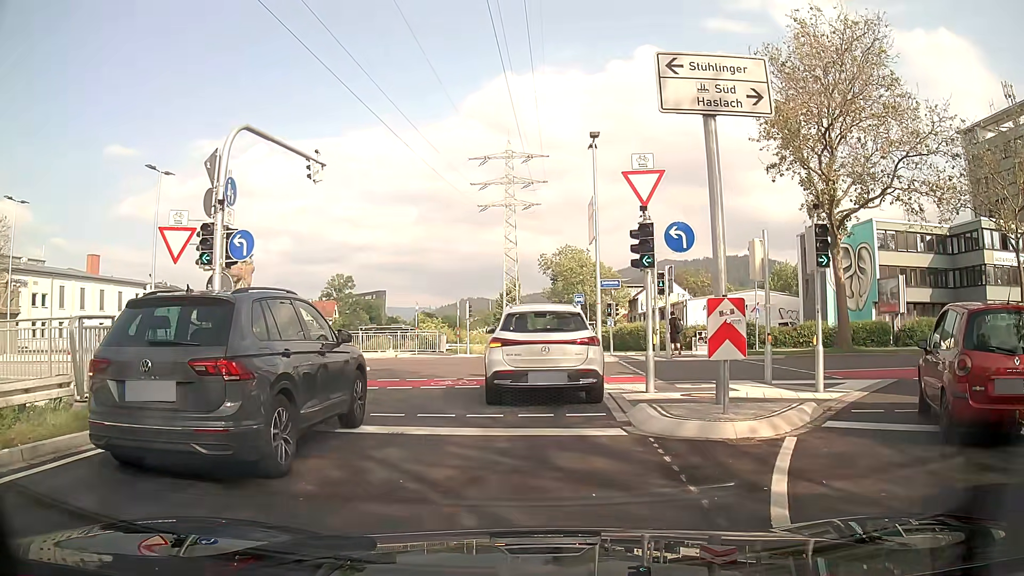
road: trunk_link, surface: asphalt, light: Day
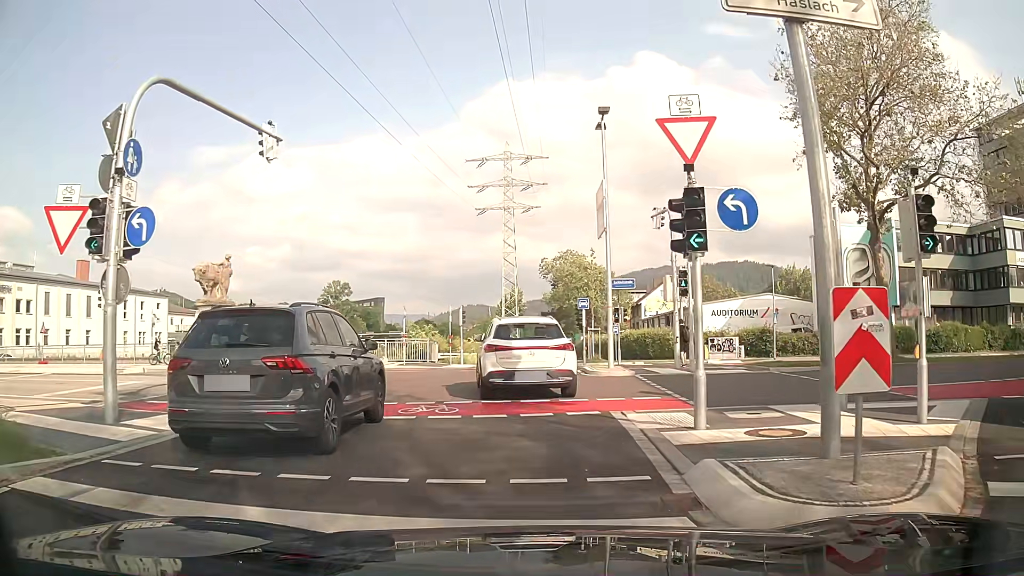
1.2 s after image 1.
(-0.1, +3.9) m; -1°
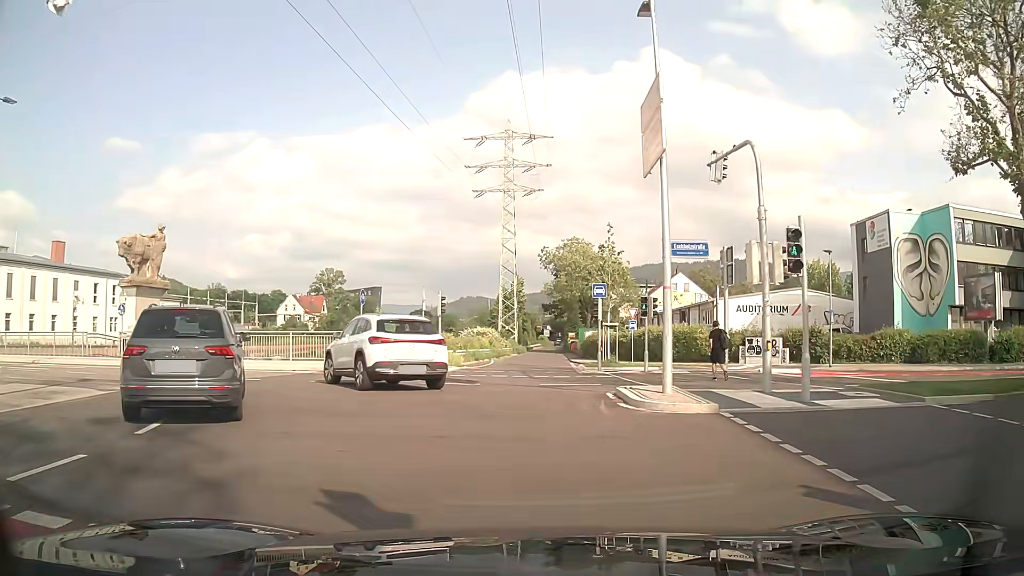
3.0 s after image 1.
(0.0, +9.1) m; -2°
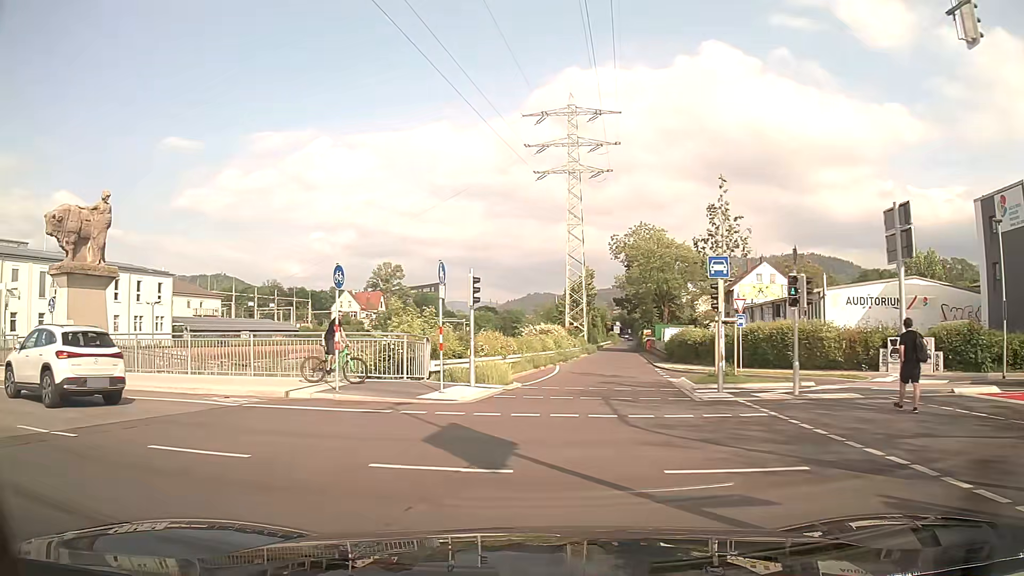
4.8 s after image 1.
(+0.2, +10.5) m; -3°
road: secondary_link
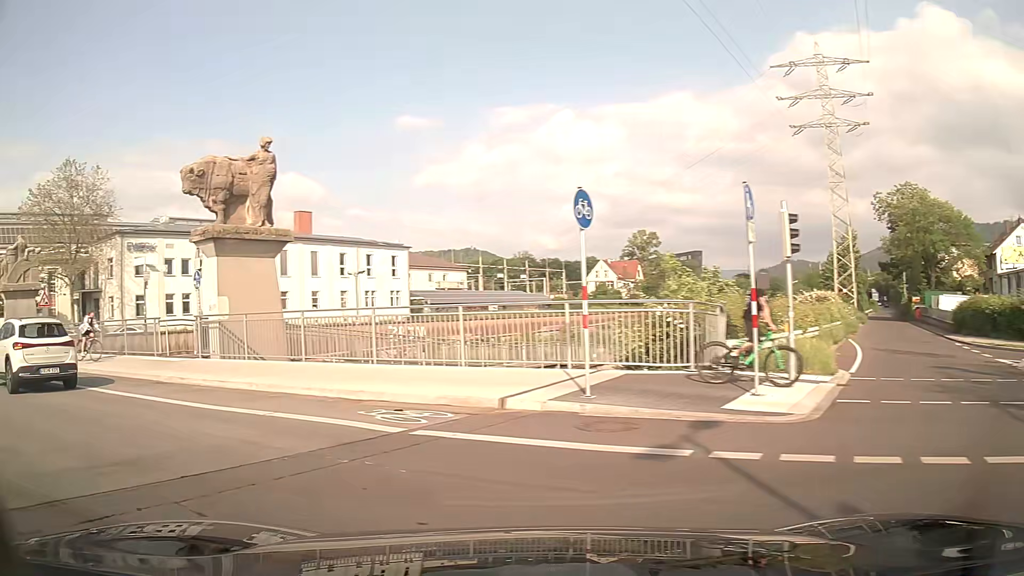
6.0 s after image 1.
(-1.0, +6.3) m; -21°
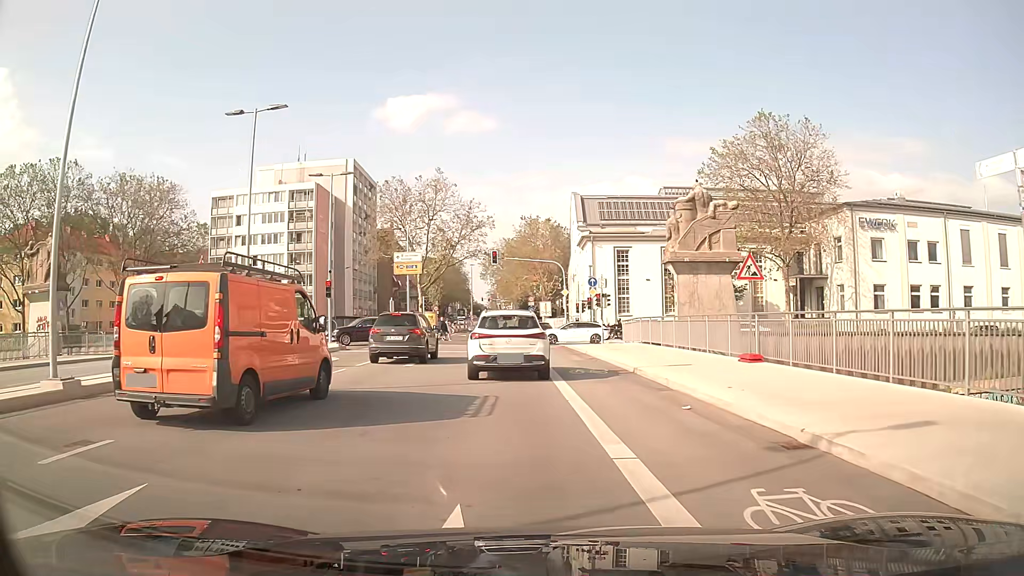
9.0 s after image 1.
(-9.2, +12.2) m; -62°
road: secondary
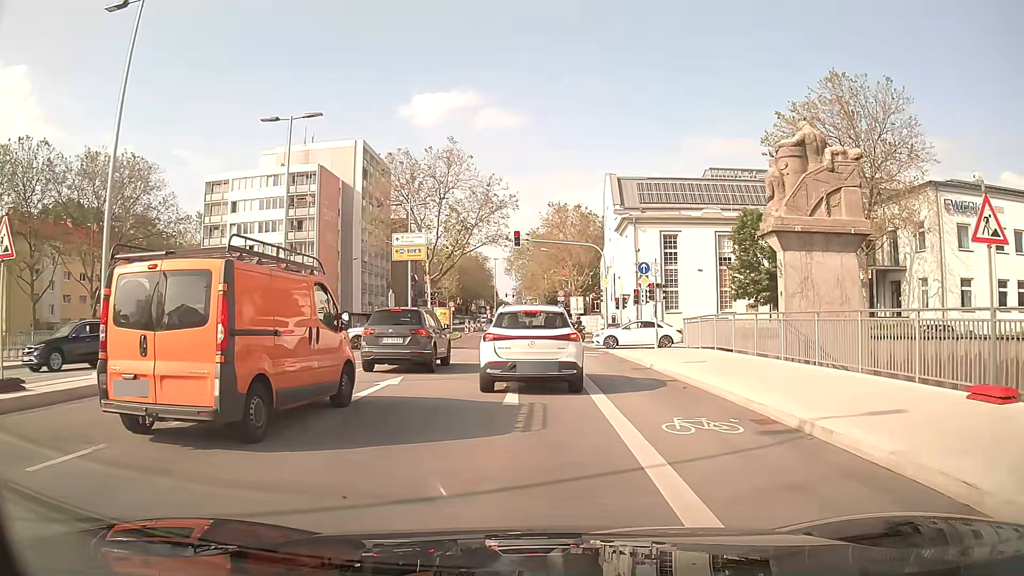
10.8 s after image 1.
(-0.3, +9.5) m; -3°
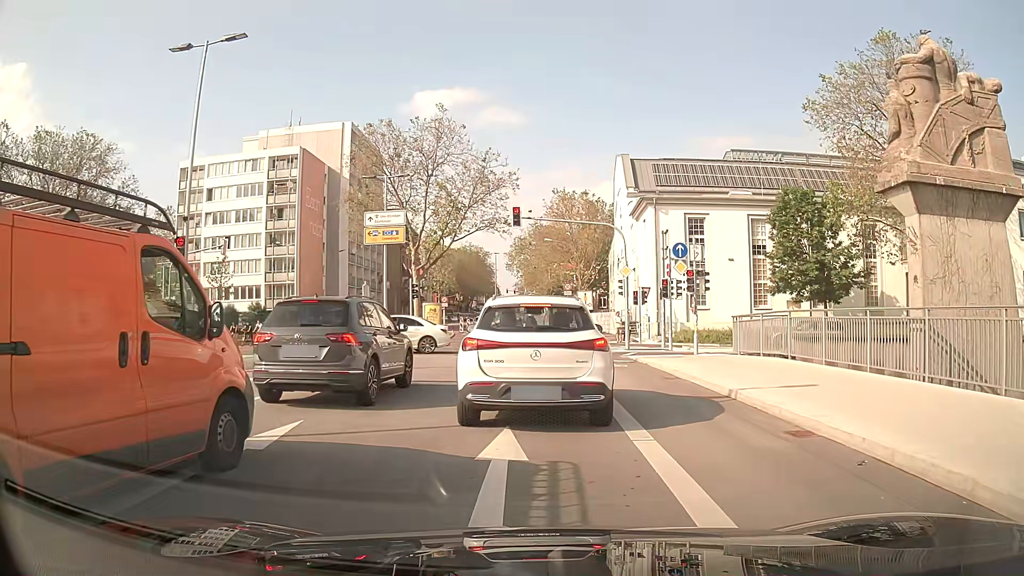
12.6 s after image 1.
(0.0, +7.0) m; +1°
(0, +10) (0, +20) (-1, +30) (-1, +40) (-2, +50) (-2, +60) (-3, +70) (-3, +80) (-3, +90) (-3, +100) m
